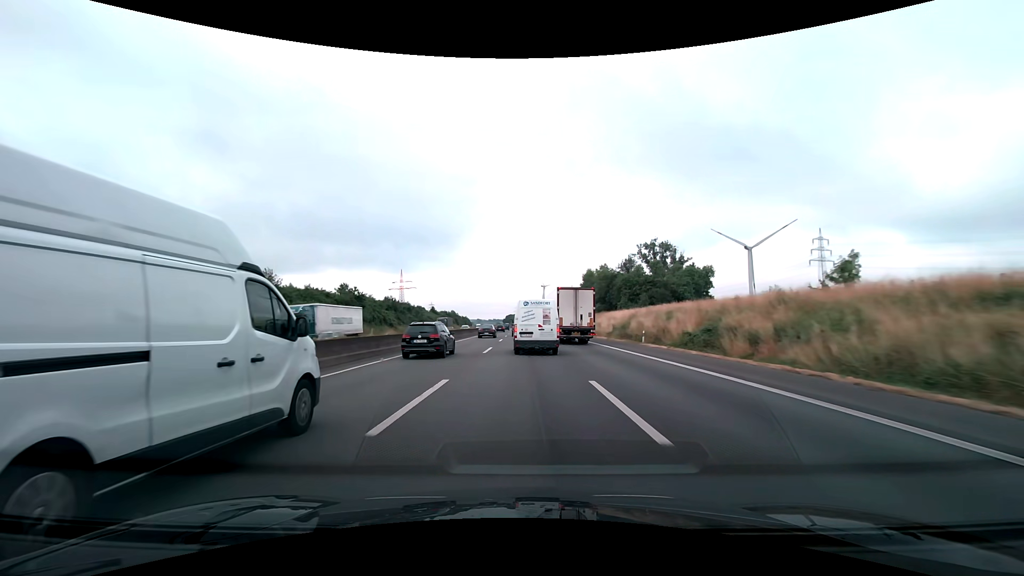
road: motorway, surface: asphalt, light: Day
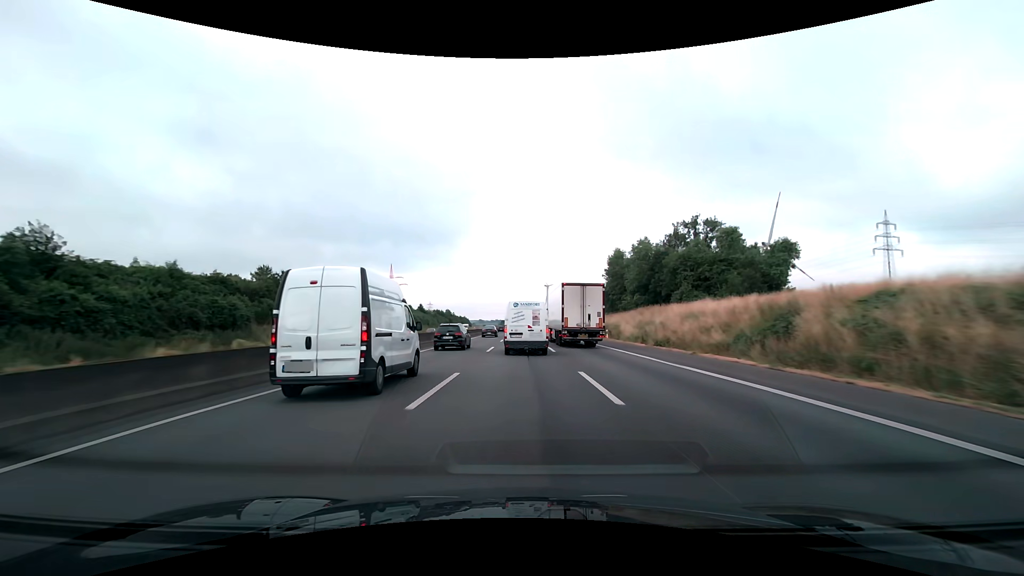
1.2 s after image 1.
(-0.2, +34.0) m; 0°
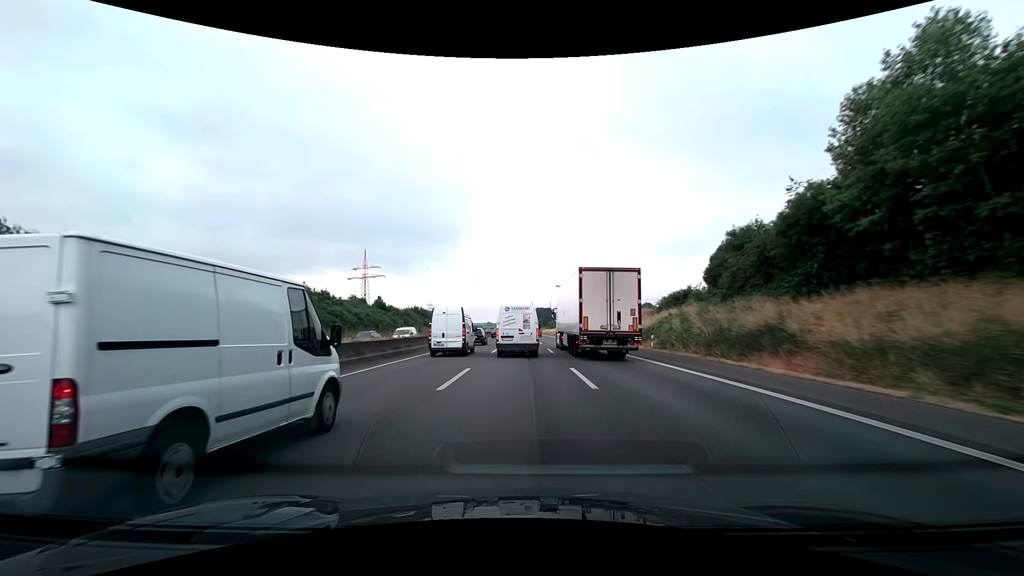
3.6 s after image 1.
(-0.3, +69.2) m; -1°
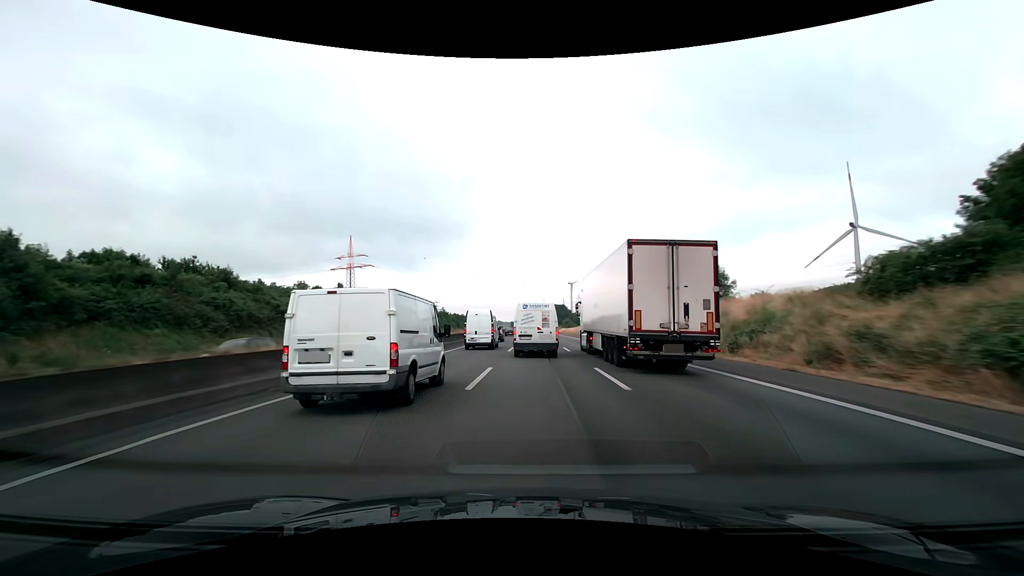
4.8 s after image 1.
(-0.5, +36.4) m; -1°
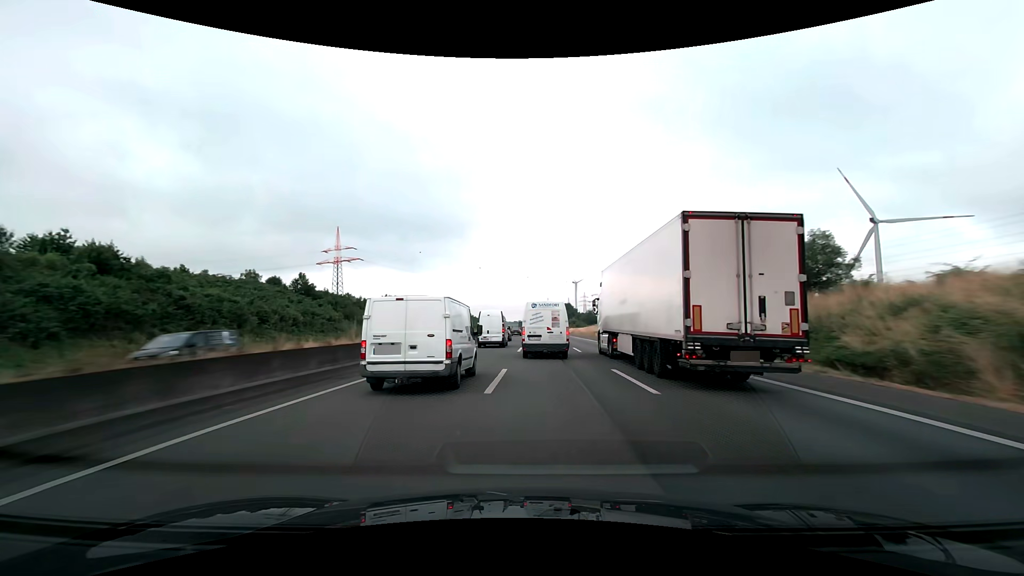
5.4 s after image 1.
(-0.1, +18.6) m; -1°
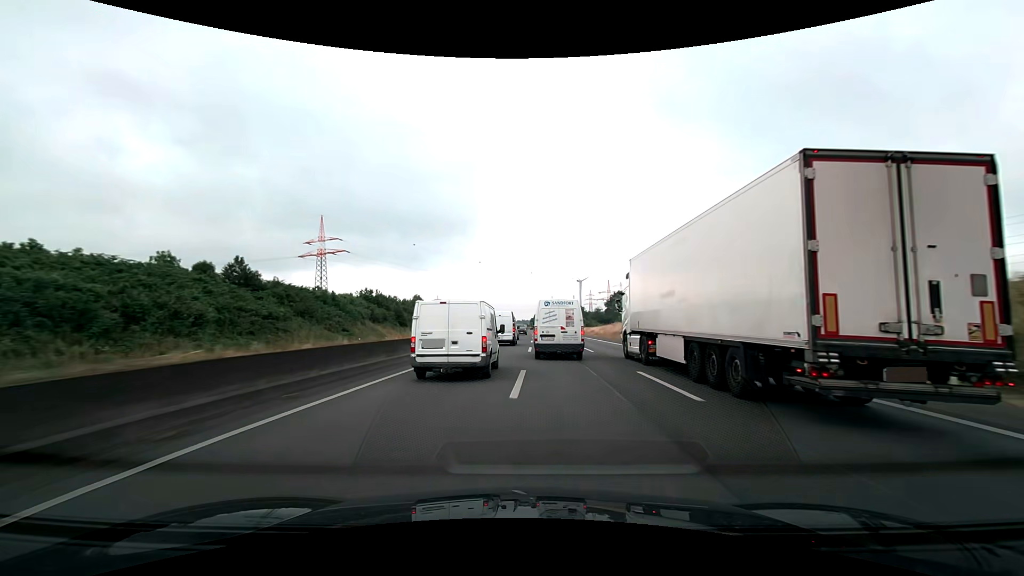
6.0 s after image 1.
(-0.1, +18.9) m; 0°
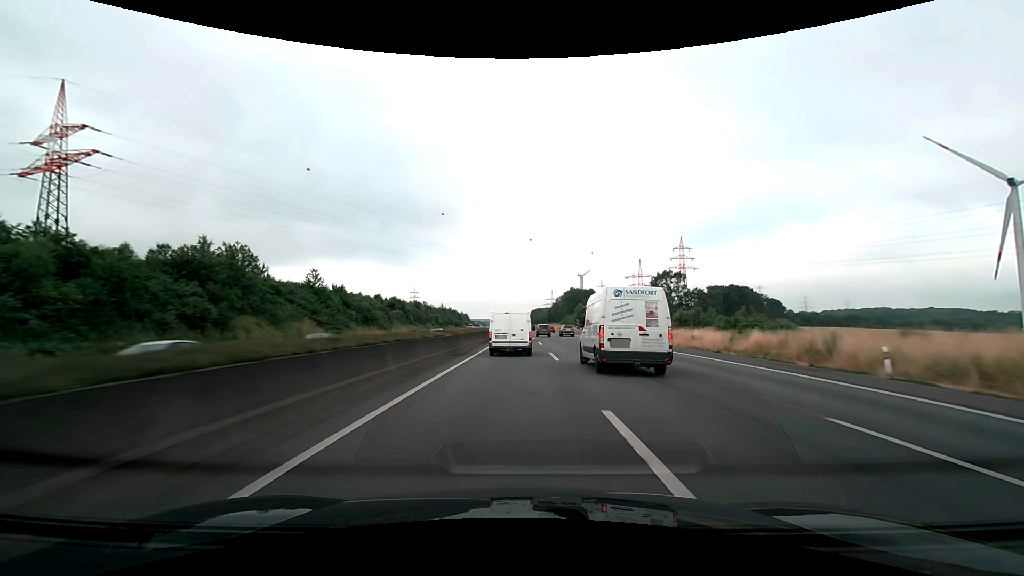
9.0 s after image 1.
(+0.1, +97.5) m; 0°
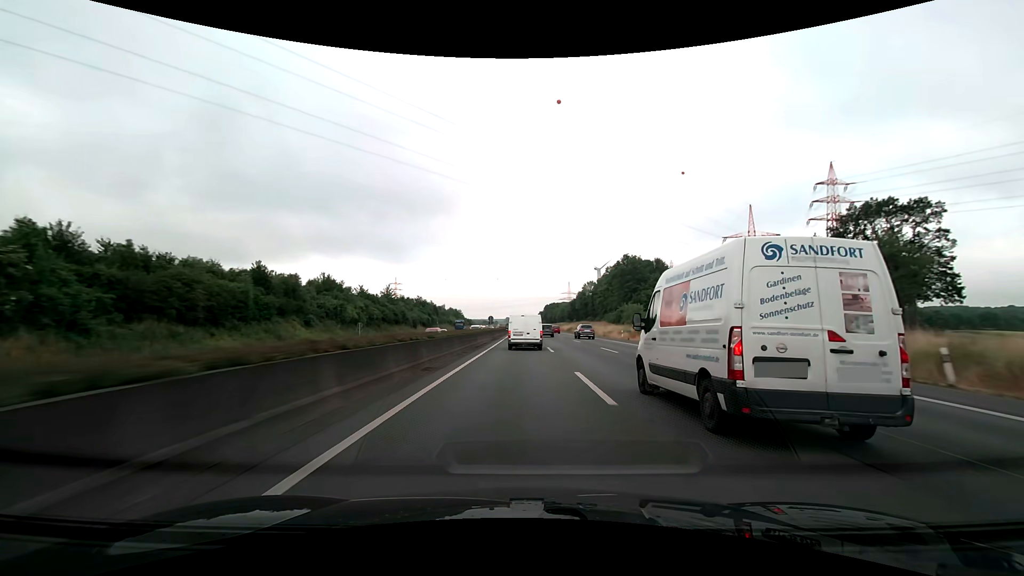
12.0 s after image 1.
(-0.9, +101.0) m; -1°
(0, +10) (0, +20) (0, +30) (0, +40) (0, +50) (0, +60) (0, +70) (-1, +80) (-1, +90) (-1, +100) m
